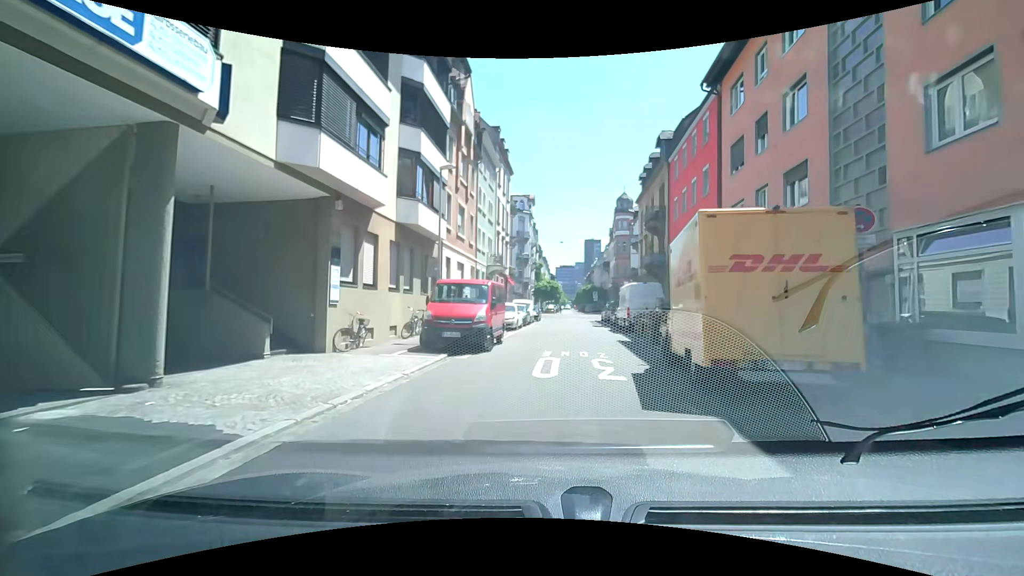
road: residential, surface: asphalt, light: Day
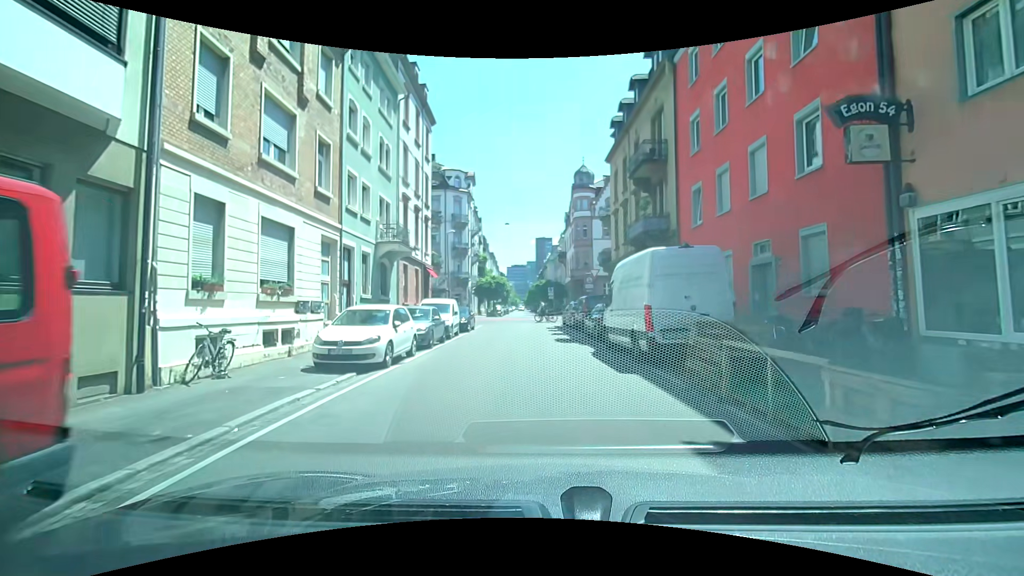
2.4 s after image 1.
(+0.3, +15.5) m; +3°
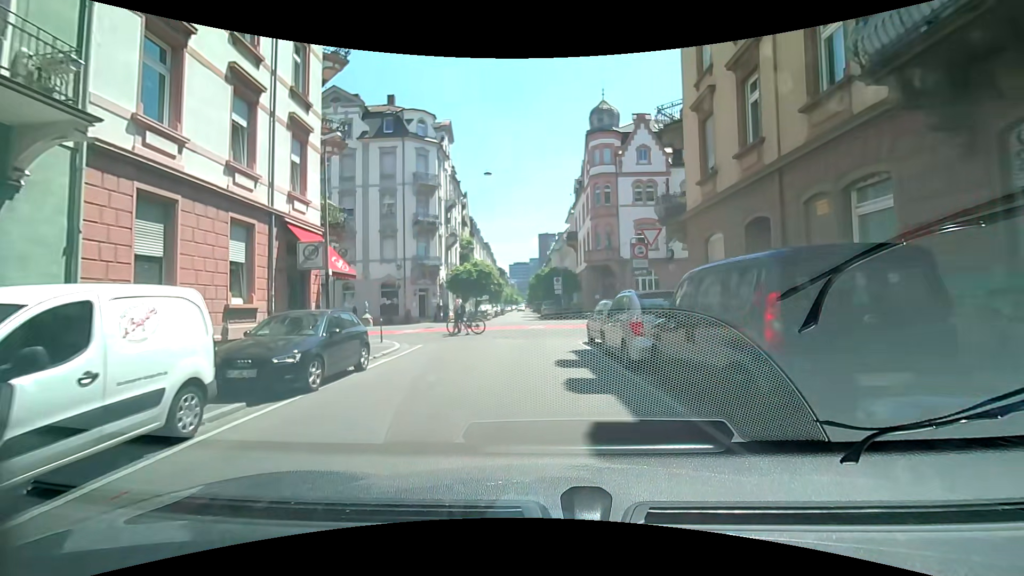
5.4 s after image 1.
(-0.4, +19.0) m; -1°
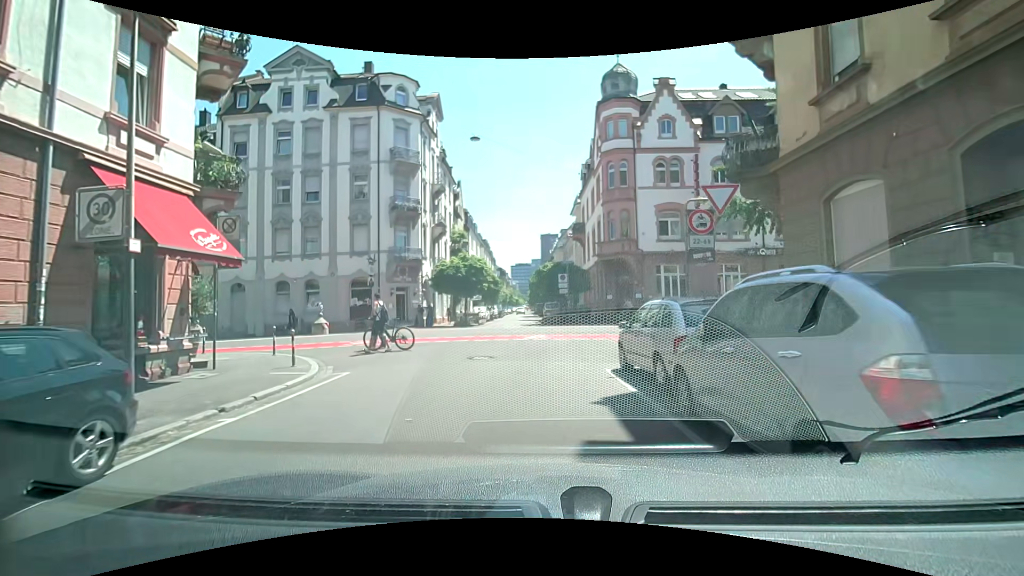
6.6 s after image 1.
(-0.1, +6.9) m; +1°
